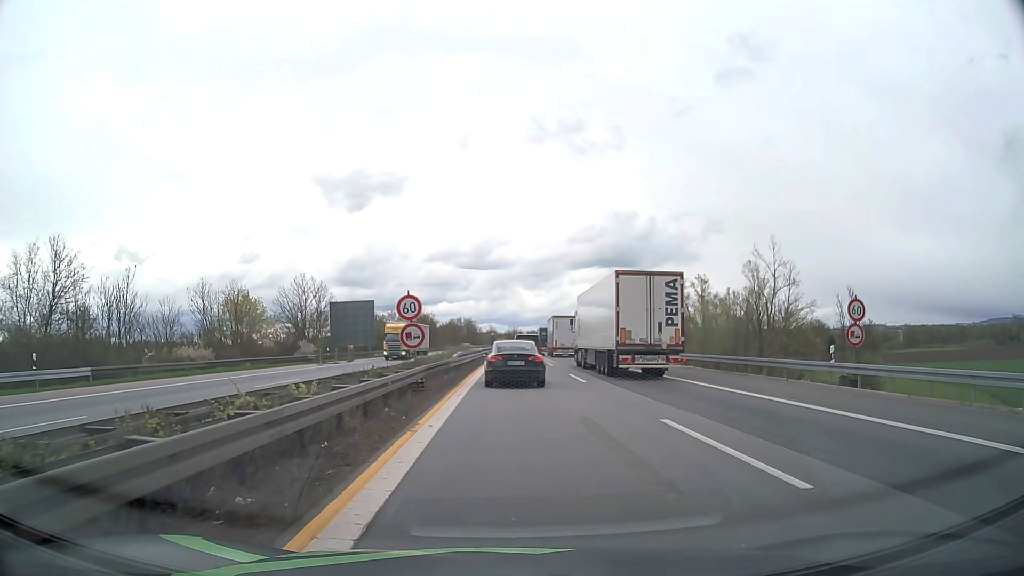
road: motorway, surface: asphalt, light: Day
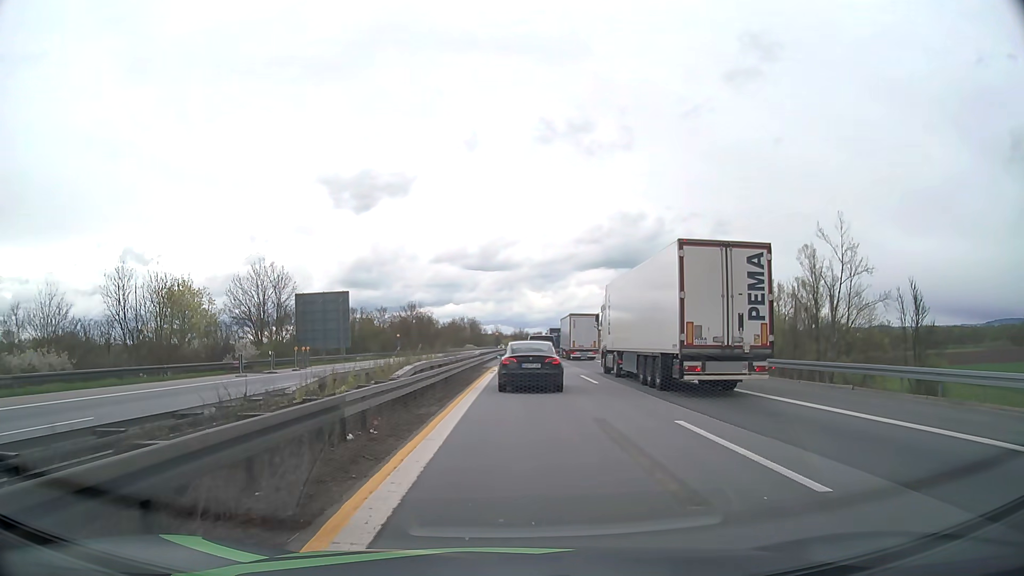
(-0.1, +18.2) m; 0°
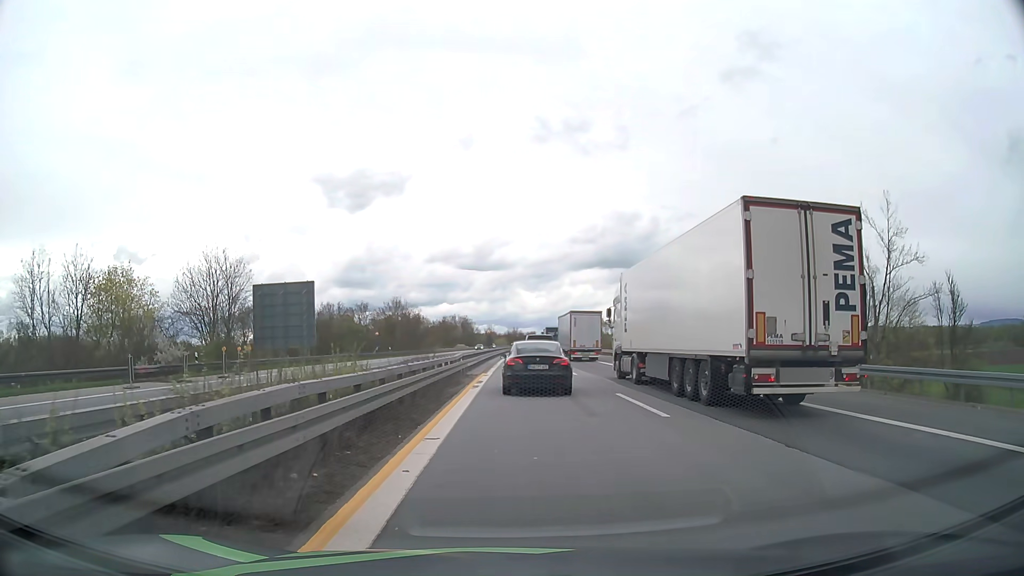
(+0.1, +11.3) m; +1°
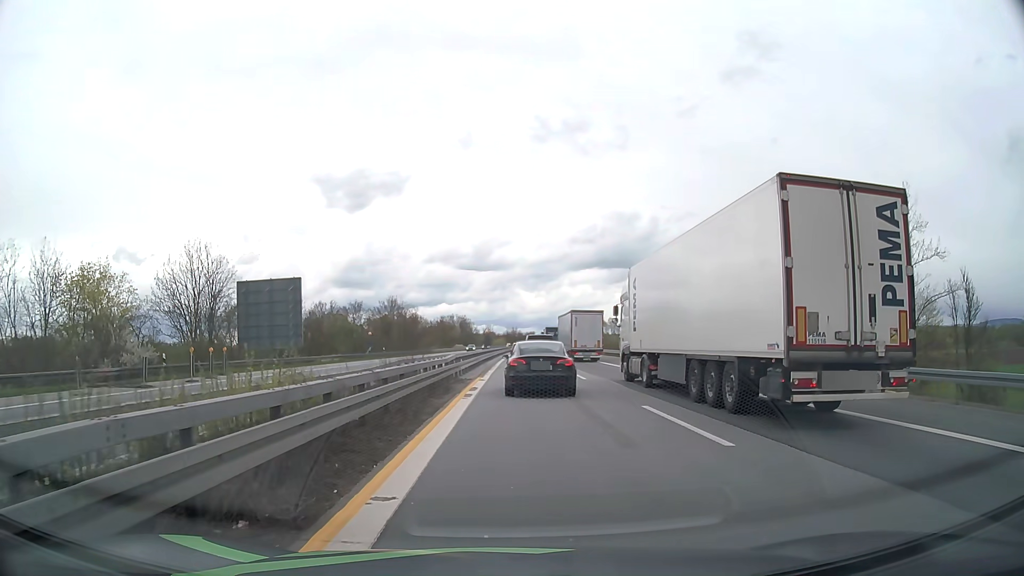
(0.0, +3.8) m; 0°
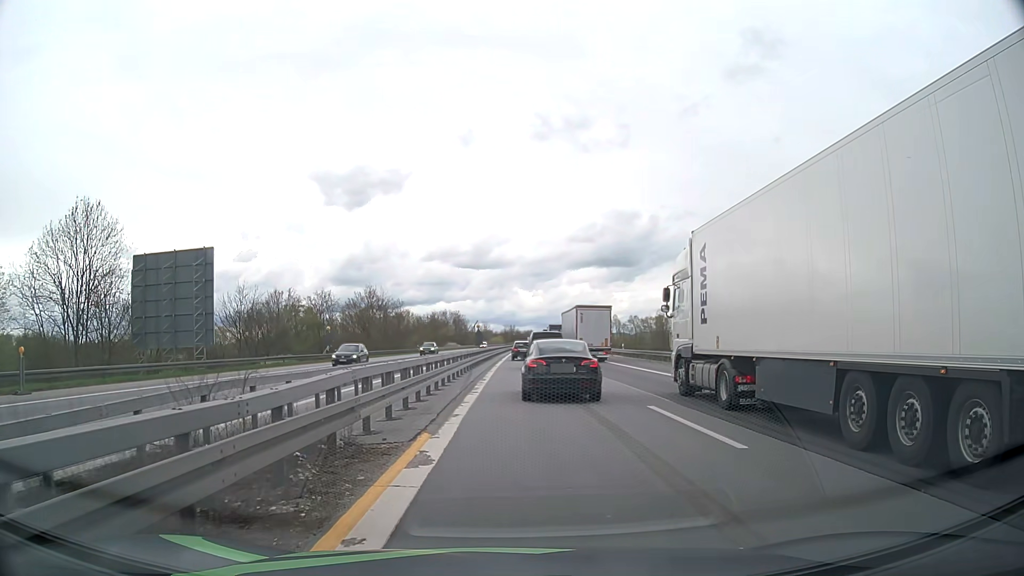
(0.0, +18.2) m; 0°
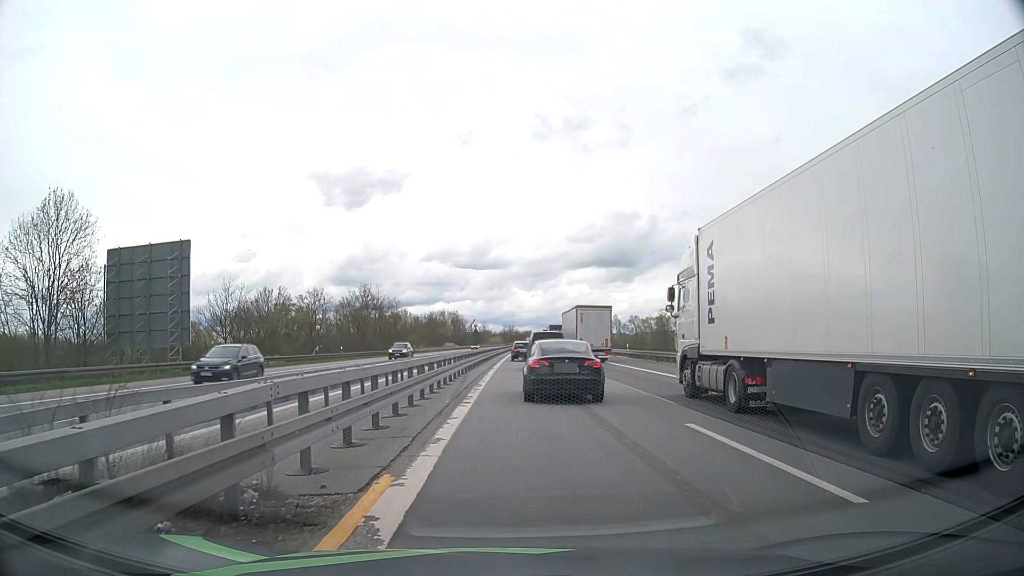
(0.0, +3.2) m; 0°
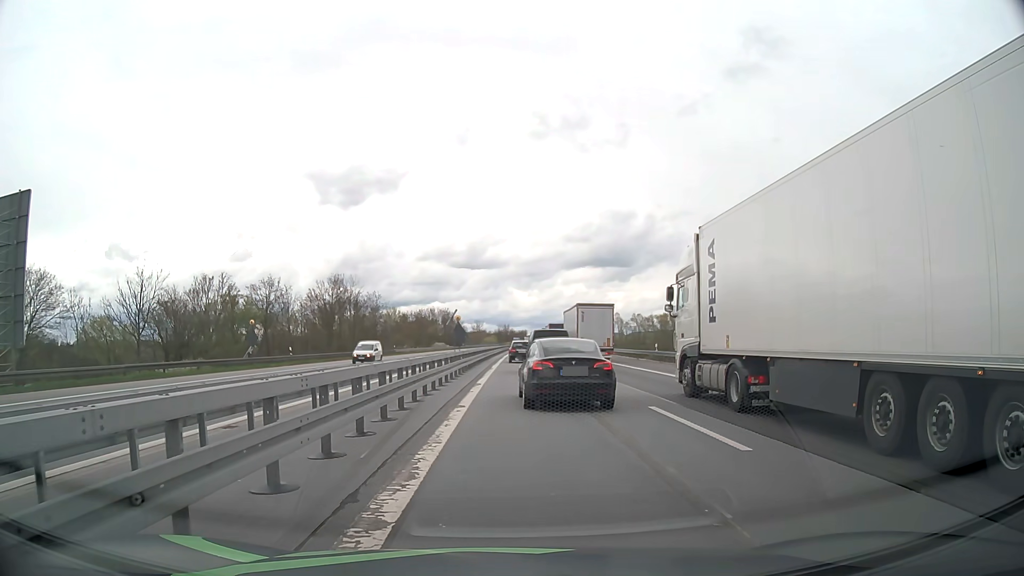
(+0.1, +14.9) m; +1°
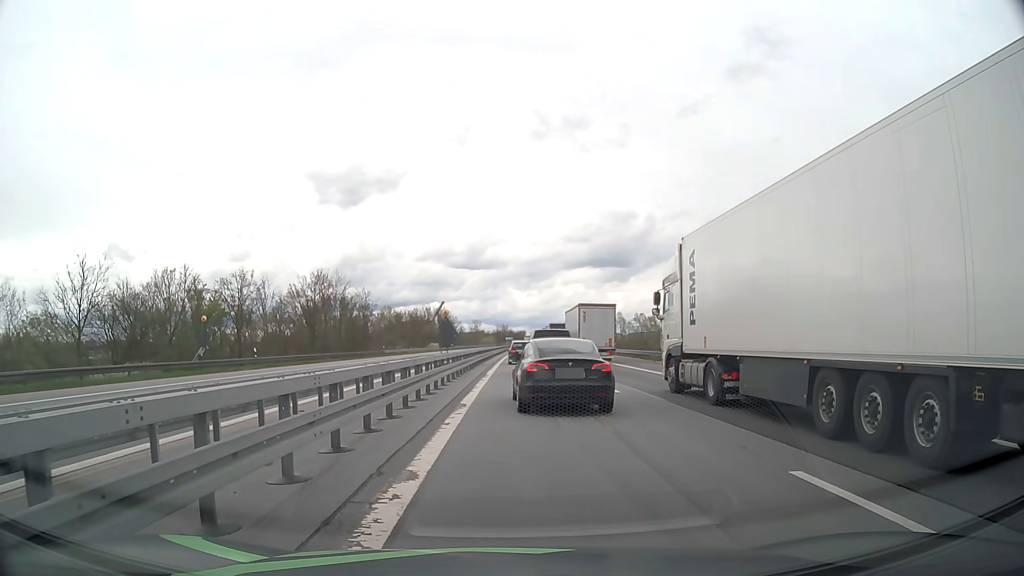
(0.0, +7.4) m; 0°
